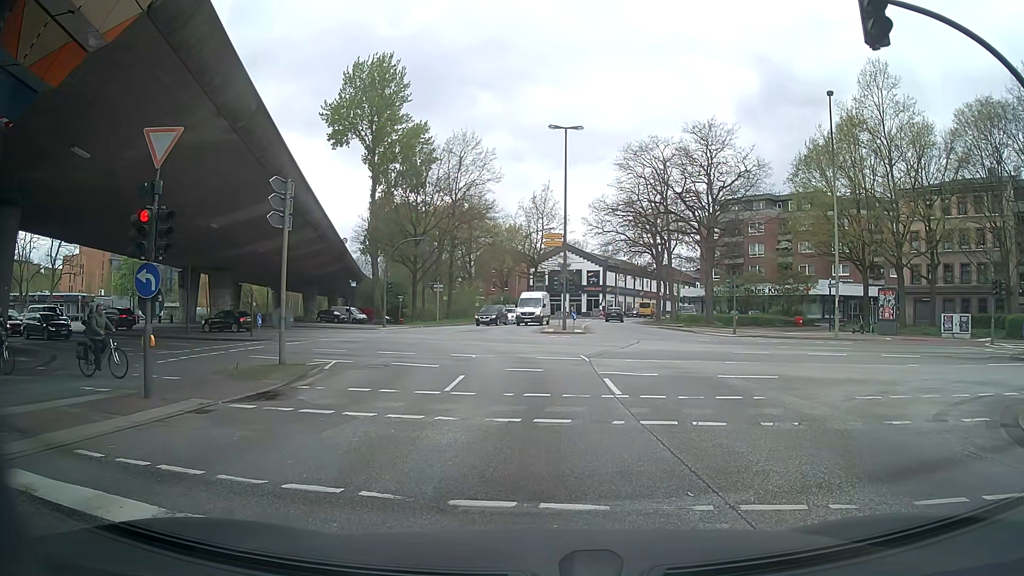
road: trunk_link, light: Day
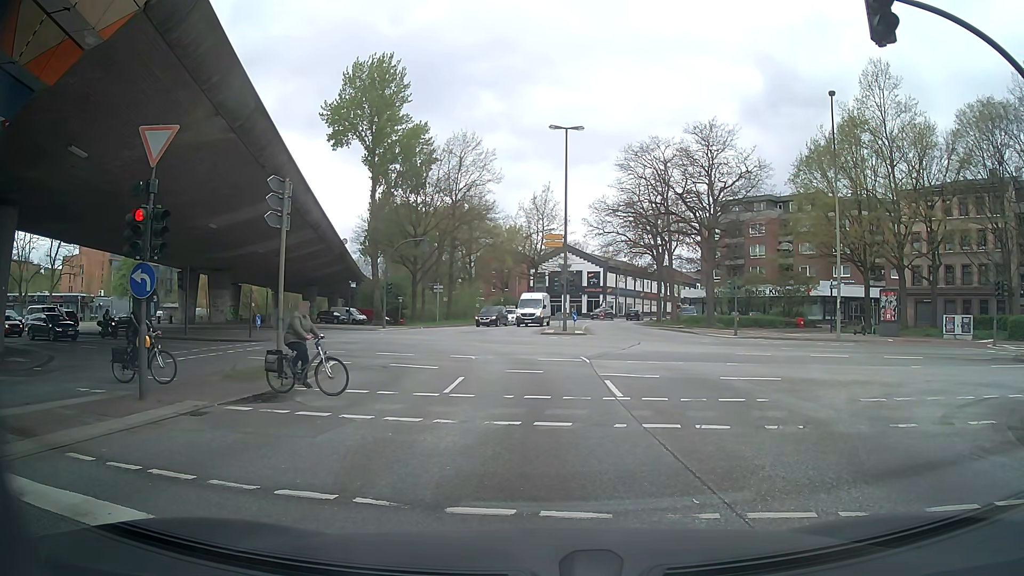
(0.0, +0.2) m; 0°
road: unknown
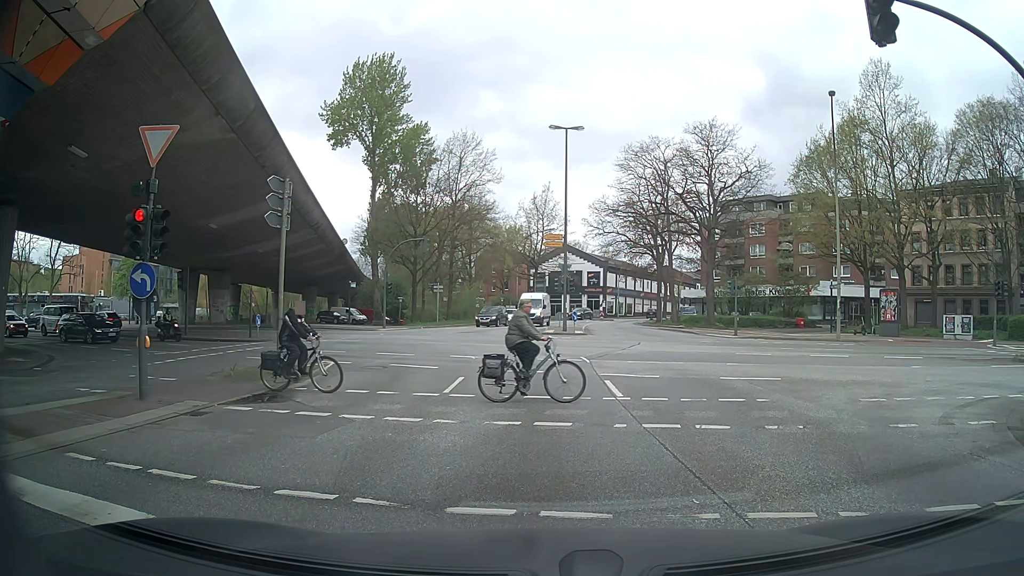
(0.0, 0.0) m; 0°
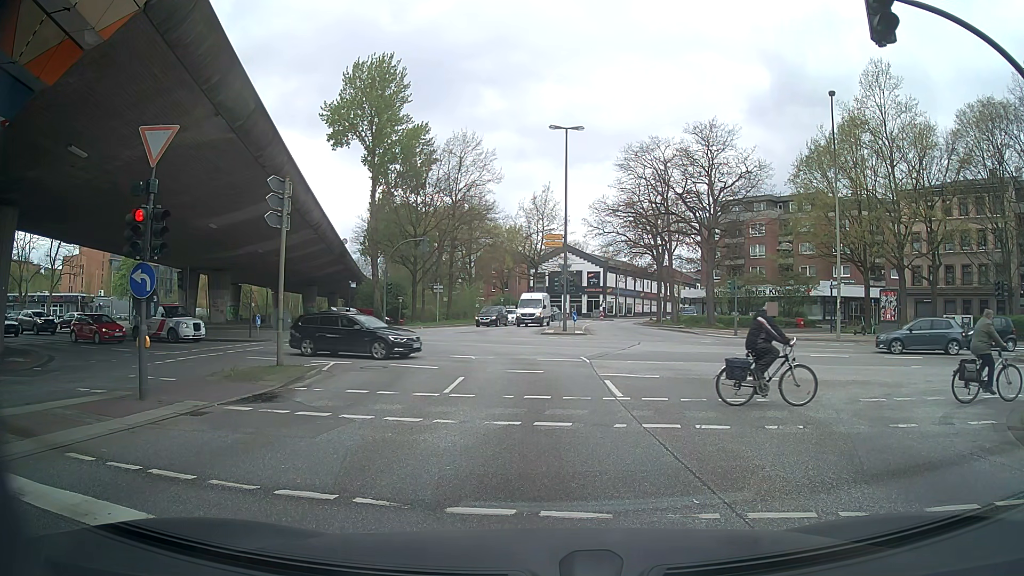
(0.0, 0.0) m; 0°
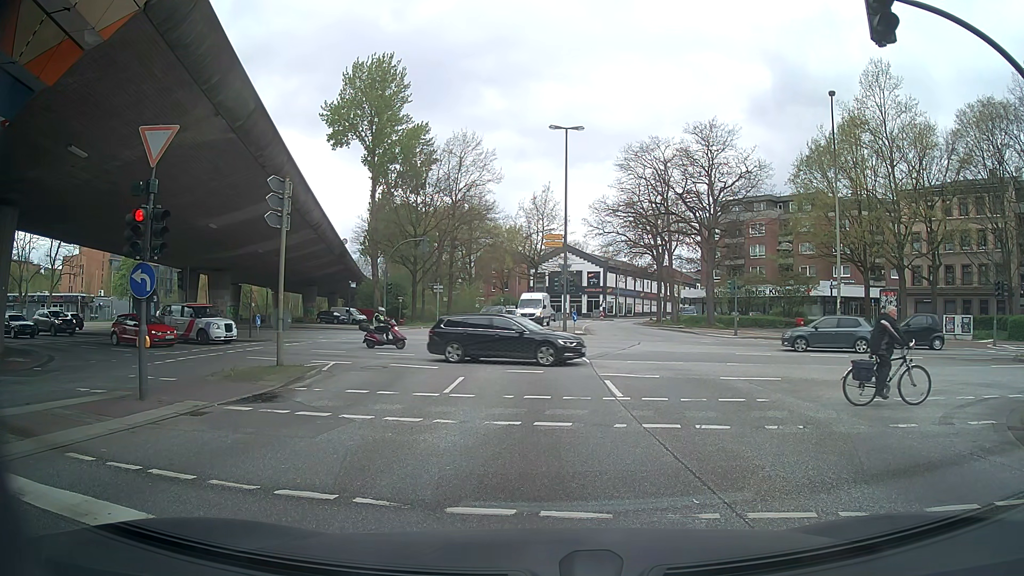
(0.0, 0.0) m; 0°
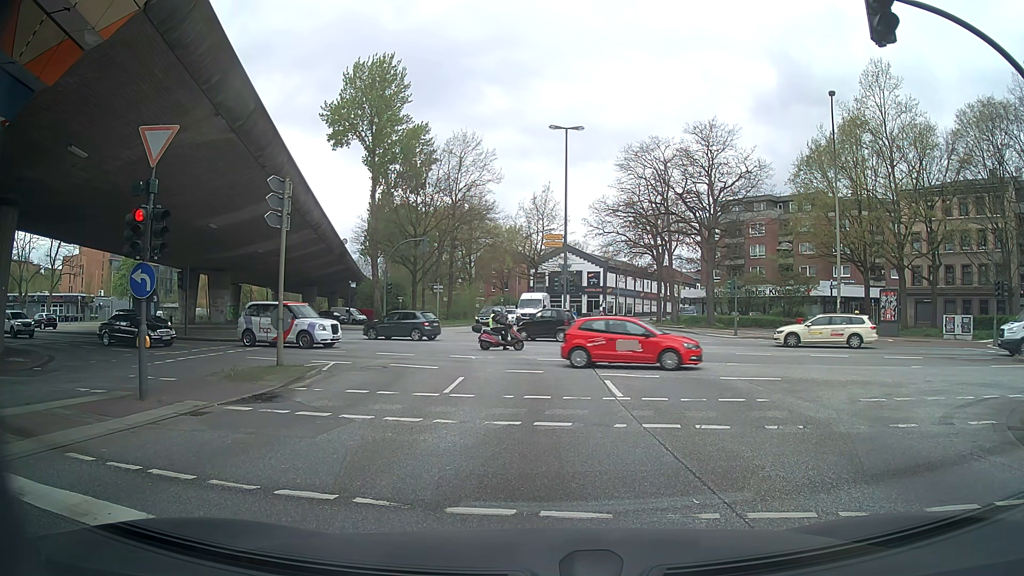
(0.0, 0.0) m; 0°
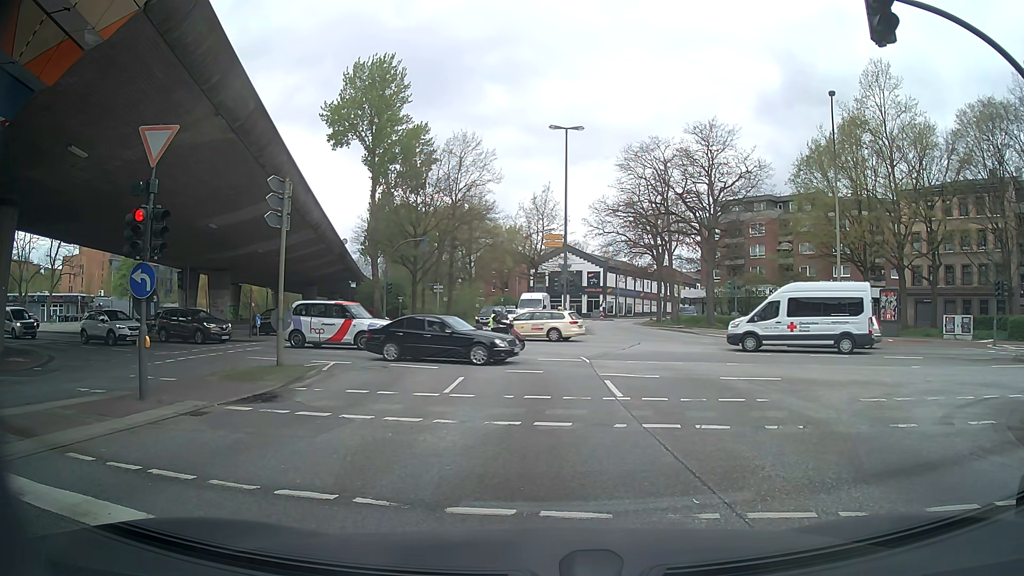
(0.0, 0.0) m; 0°
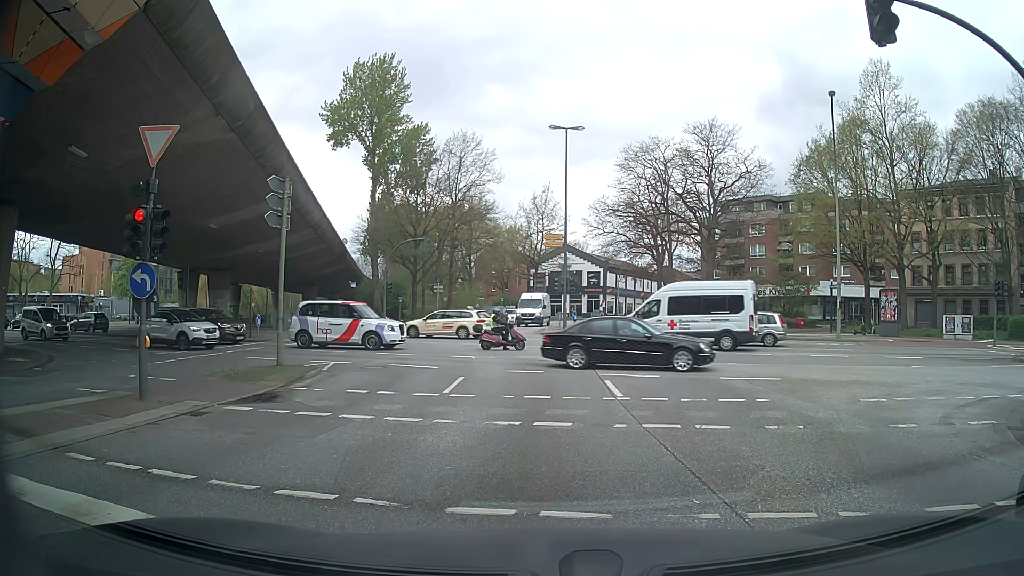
(0.0, 0.0) m; 0°
(0, +10) (0, +20) (-2, +30) (-8, +37) (-17, +42) (-26, +46) (-36, +48) (-45, +50) (-55, +52) (-65, +54) m
